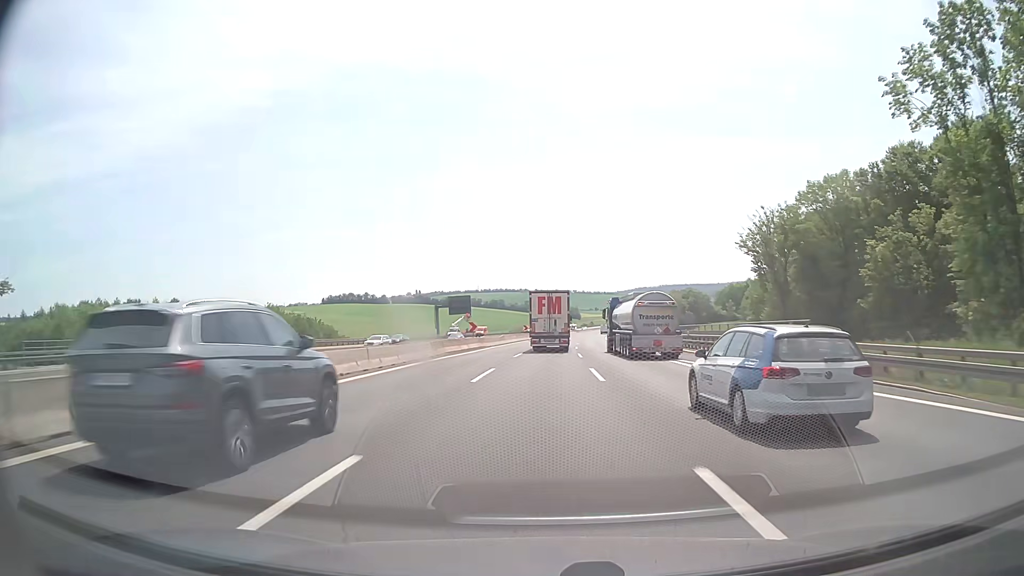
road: motorway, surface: asphalt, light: Day
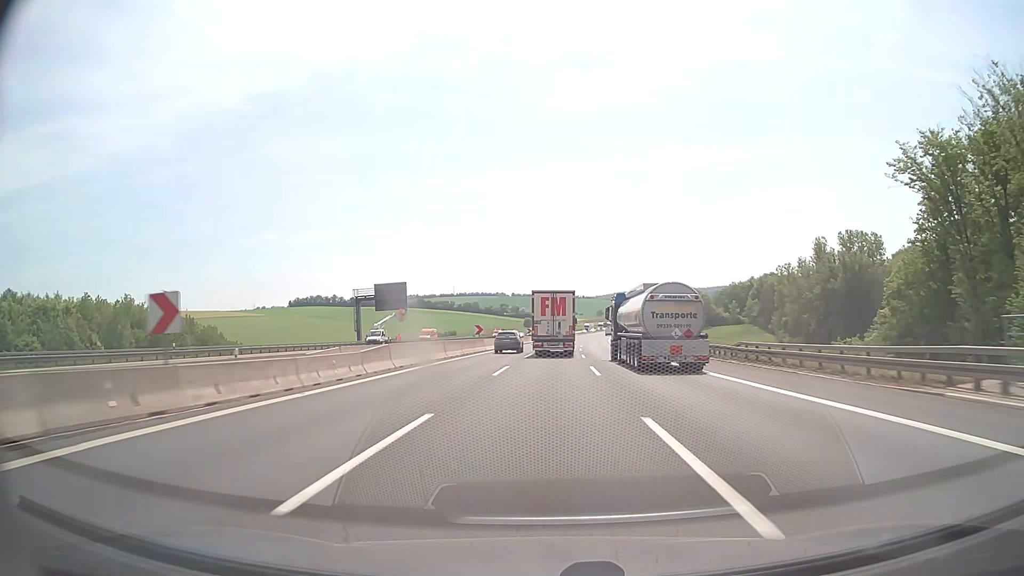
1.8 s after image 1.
(+0.7, +48.8) m; +2°
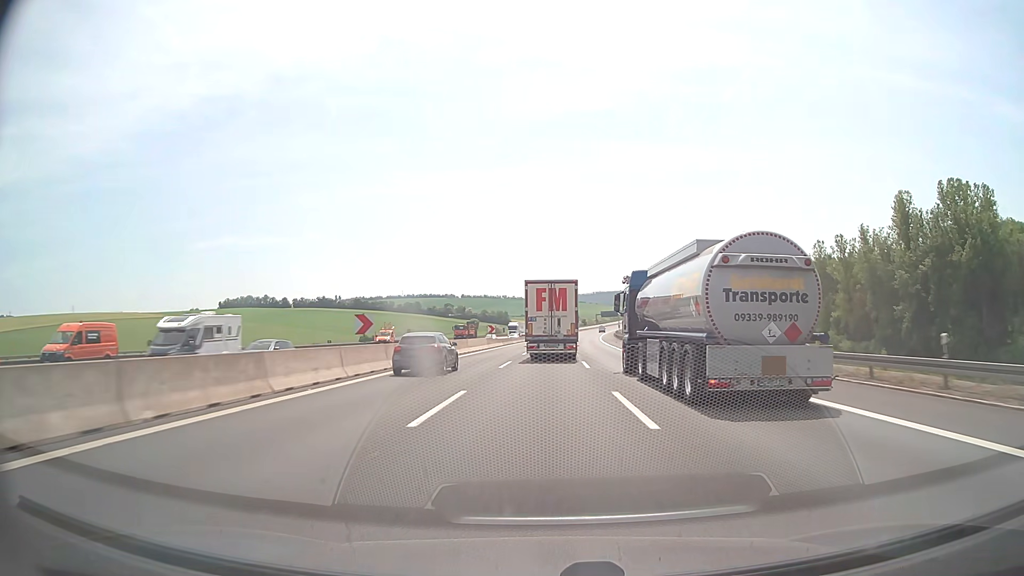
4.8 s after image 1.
(+3.2, +83.7) m; +4°
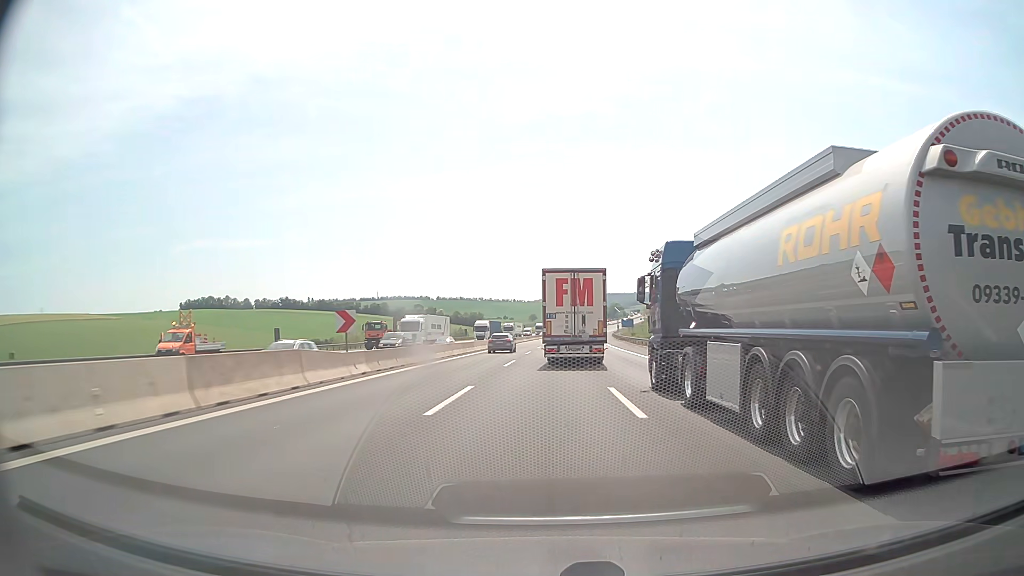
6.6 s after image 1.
(+0.9, +51.7) m; +2°
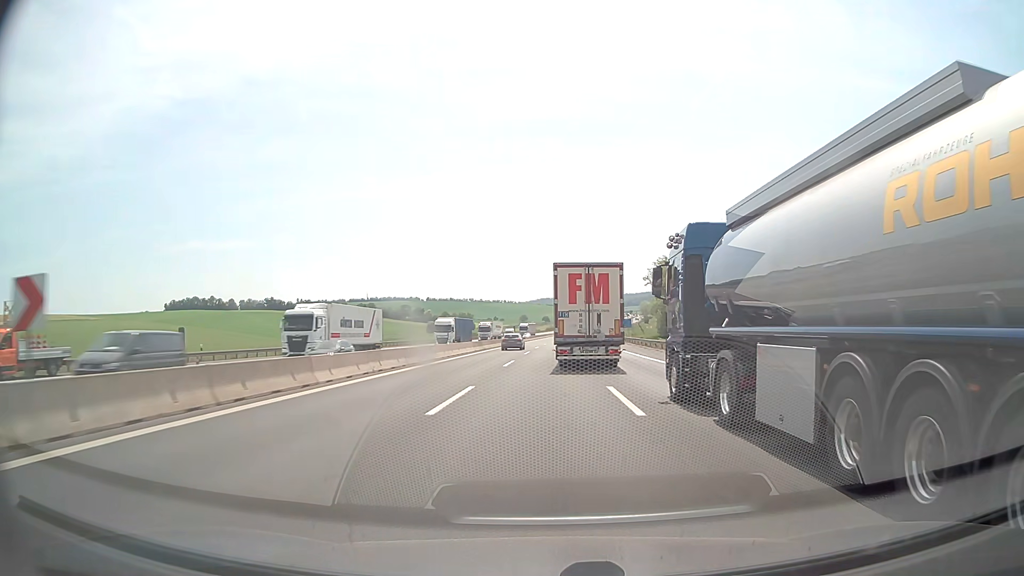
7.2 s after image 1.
(+0.1, +17.6) m; +1°
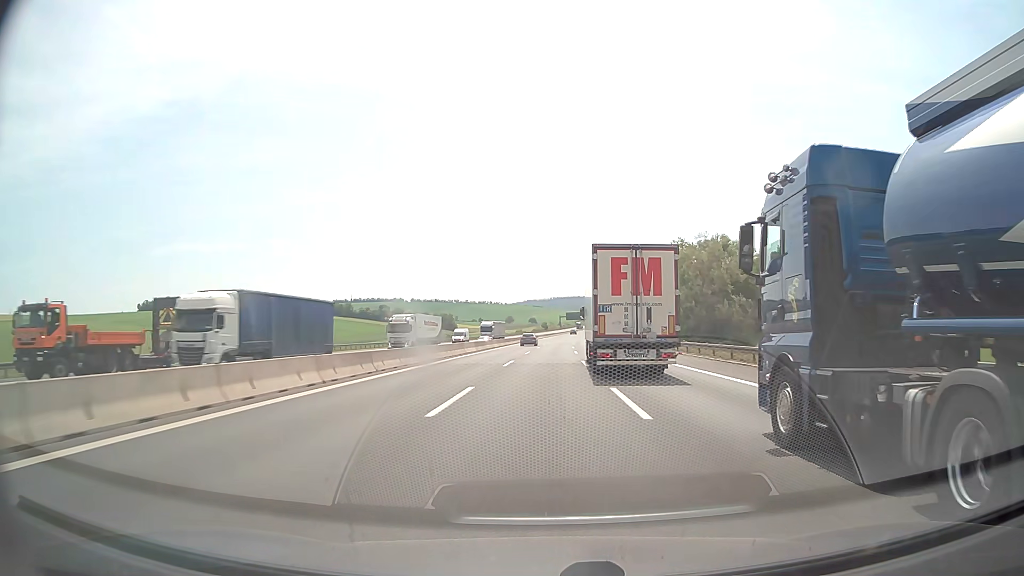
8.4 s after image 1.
(+0.3, +35.7) m; +1°
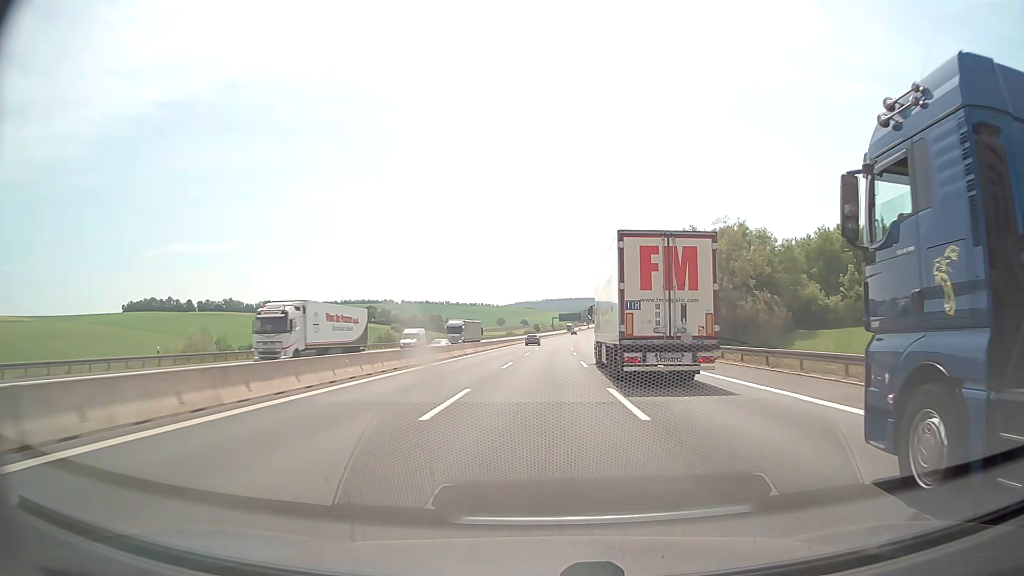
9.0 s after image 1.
(+0.2, +18.2) m; +1°
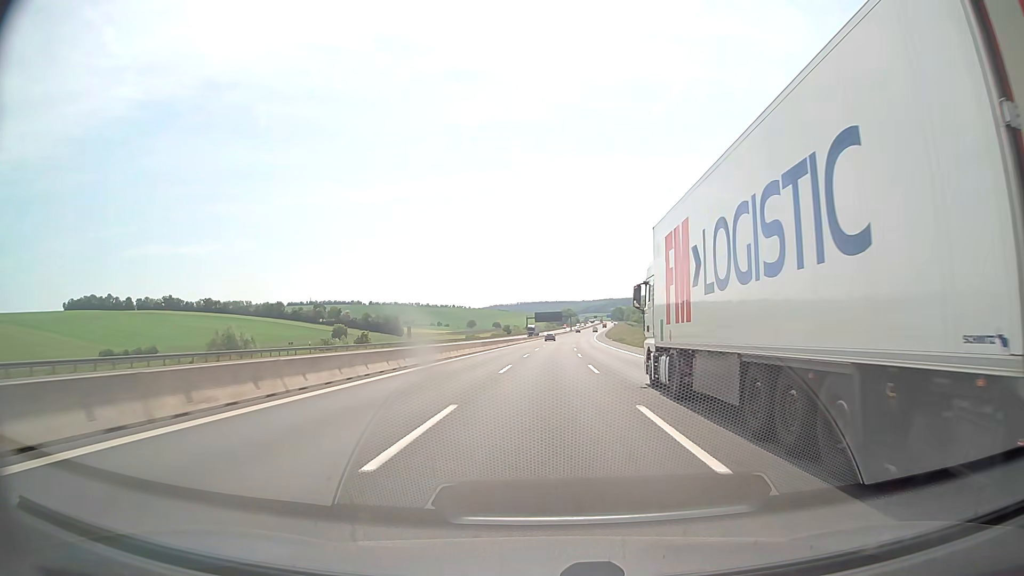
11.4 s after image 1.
(+1.4, +75.3) m; +2°
